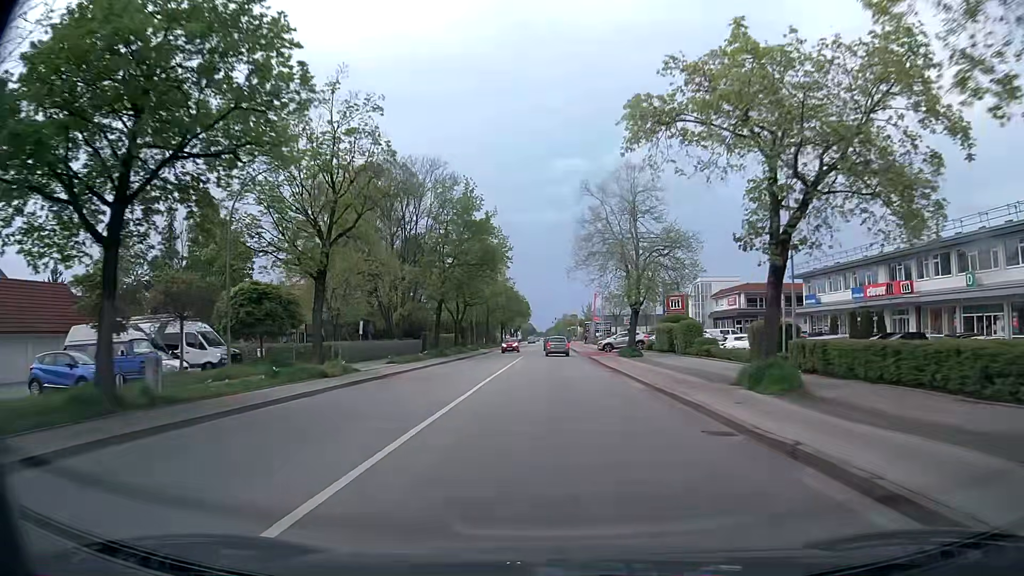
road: secondary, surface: asphalt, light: Day
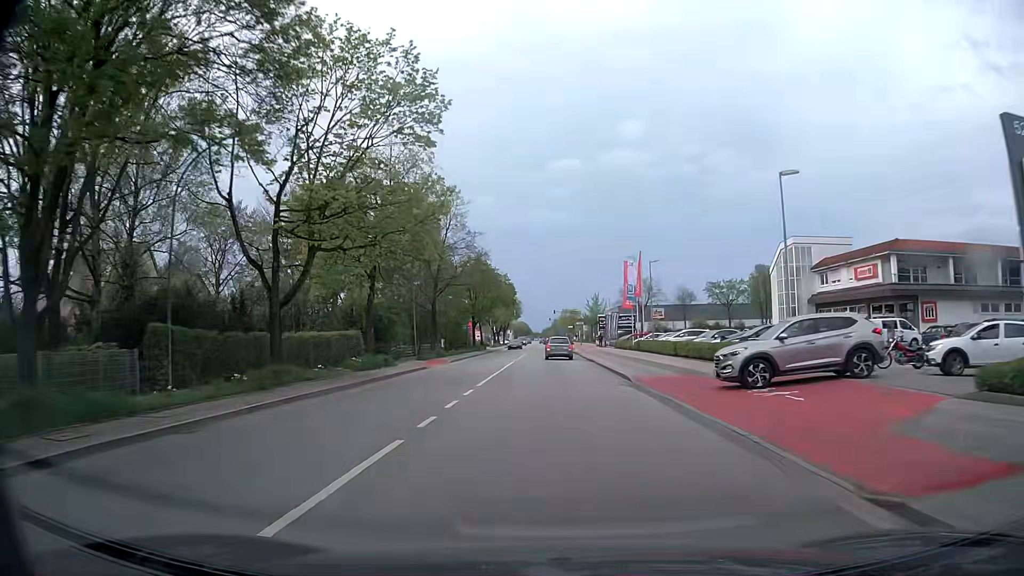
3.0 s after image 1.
(+0.3, +42.2) m; +1°
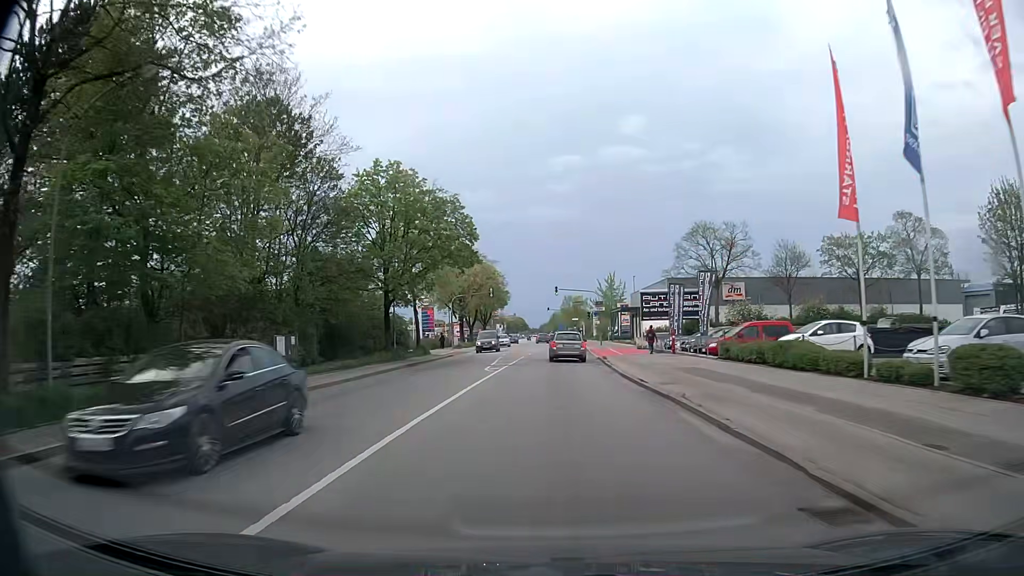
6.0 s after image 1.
(-0.1, +43.2) m; 0°
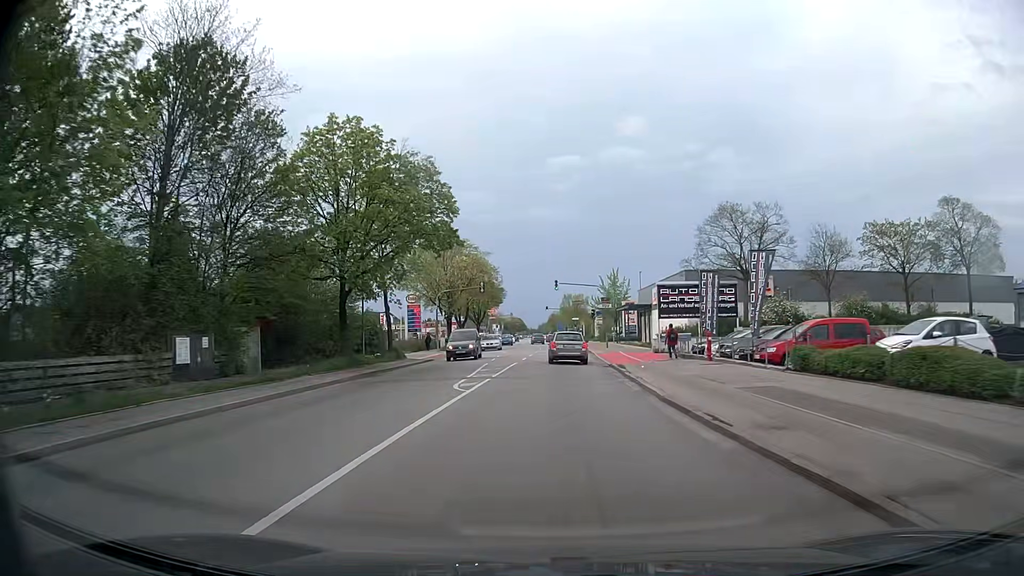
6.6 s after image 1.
(0.0, +8.1) m; 0°
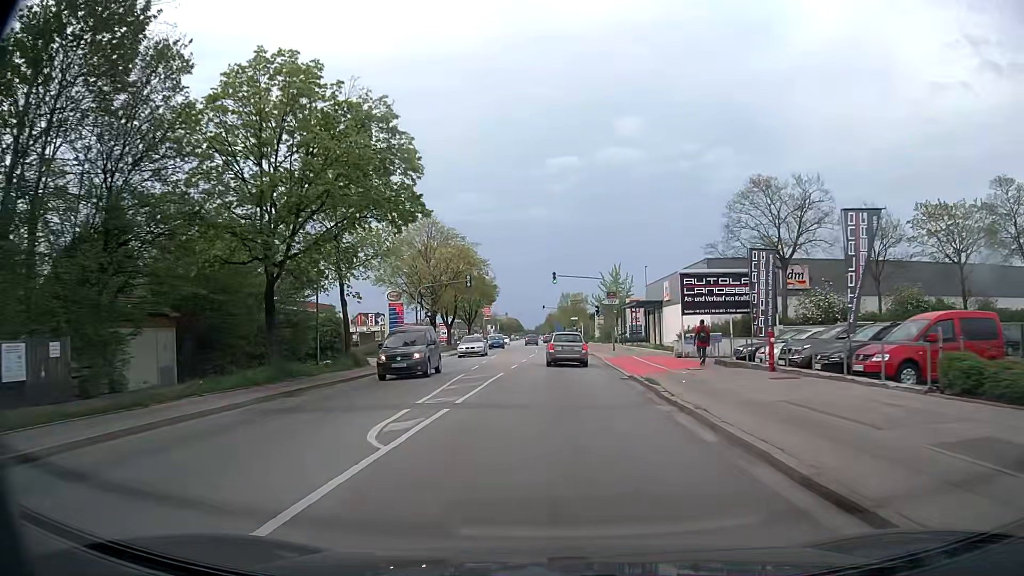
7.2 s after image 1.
(0.0, +7.9) m; +1°
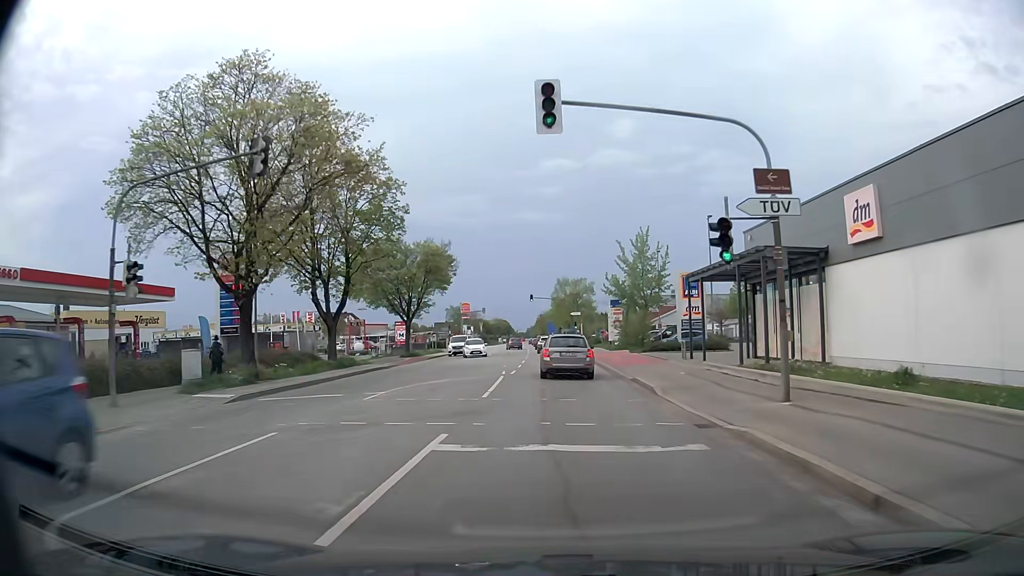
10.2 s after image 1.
(+0.1, +36.8) m; 0°
